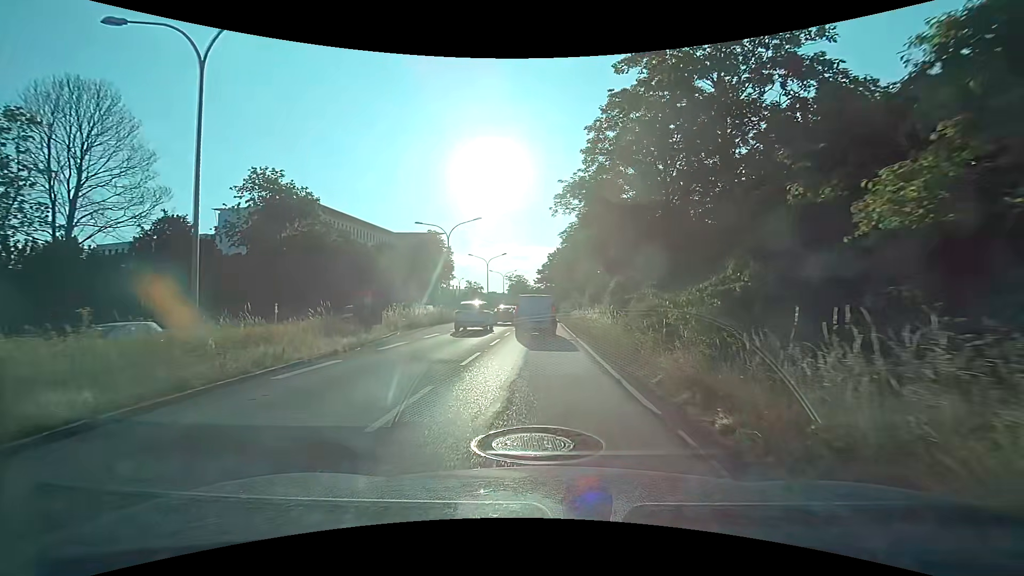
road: trunk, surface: asphalt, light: Day
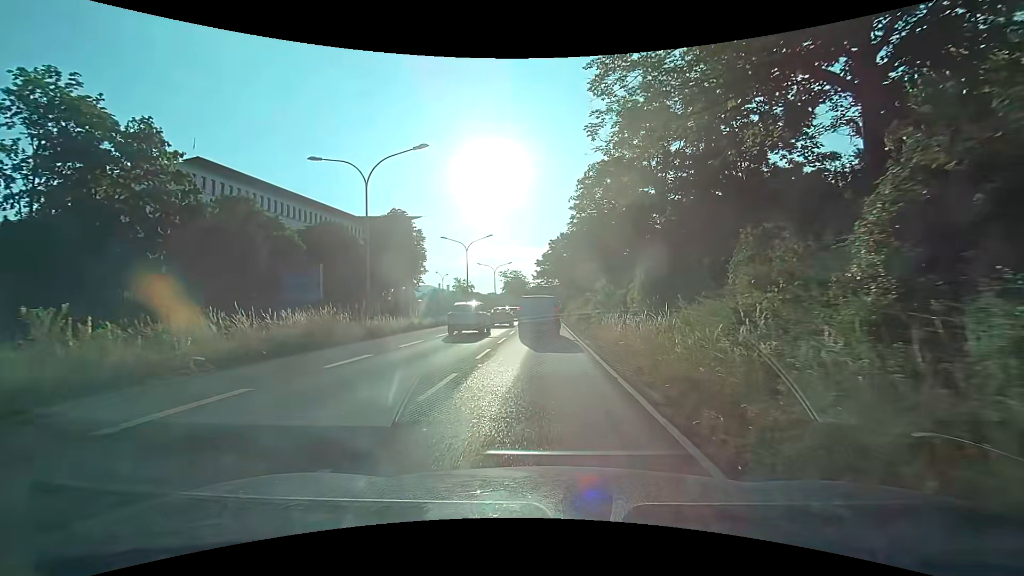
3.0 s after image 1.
(0.0, +22.3) m; -1°
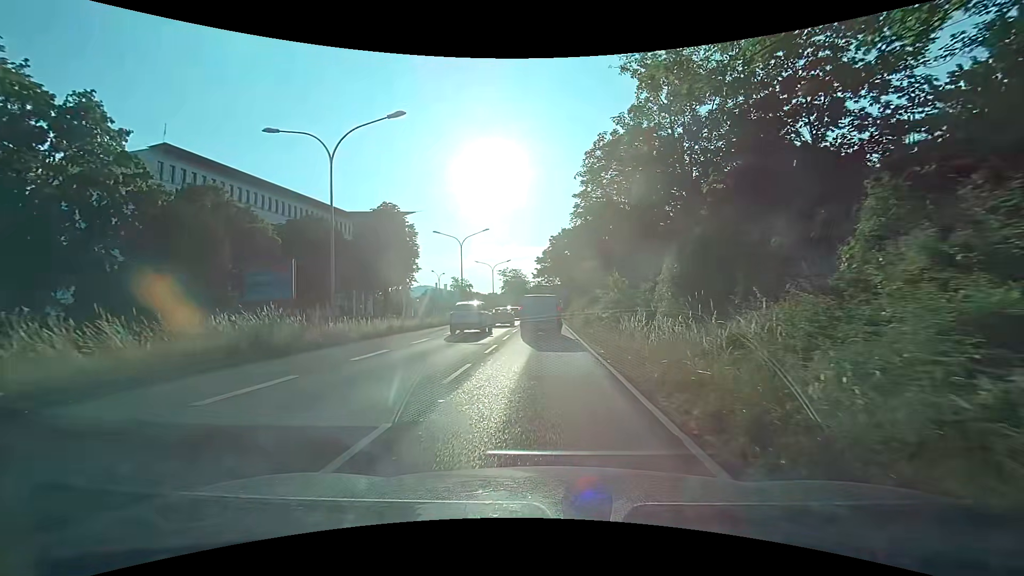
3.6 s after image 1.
(0.0, +4.5) m; 0°
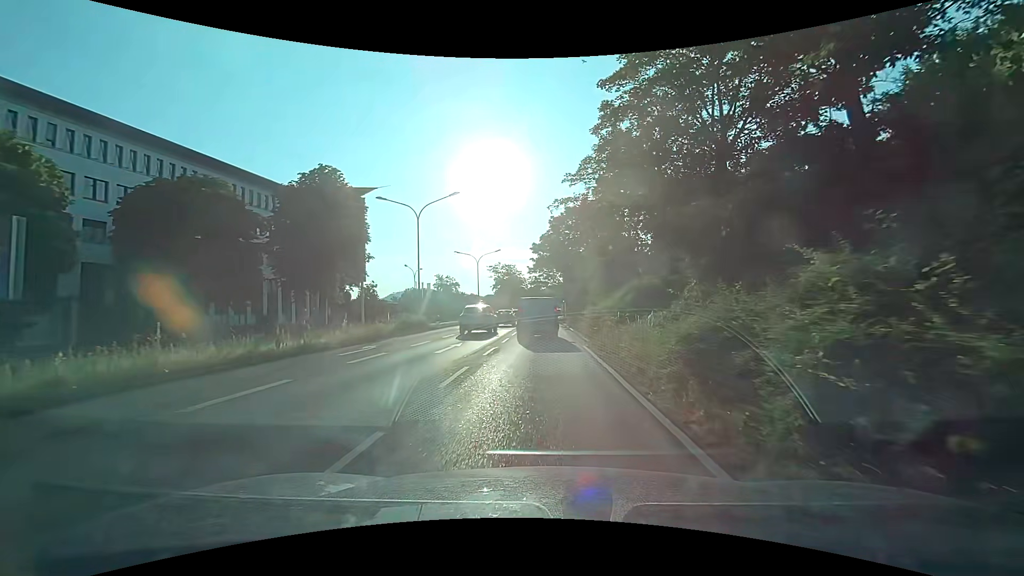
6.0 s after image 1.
(+0.2, +18.6) m; +1°
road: primary
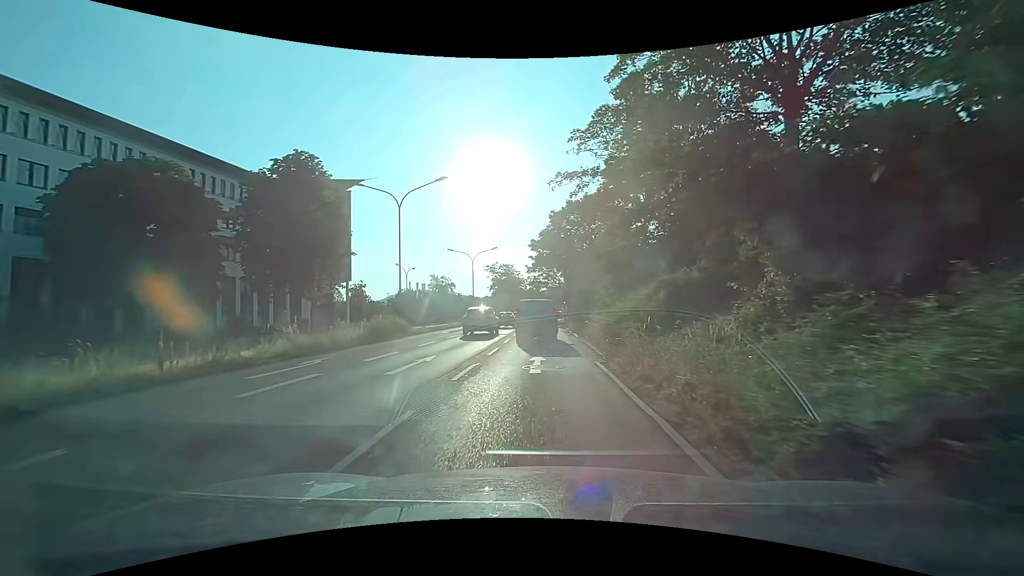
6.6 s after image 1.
(-0.1, +4.8) m; -1°
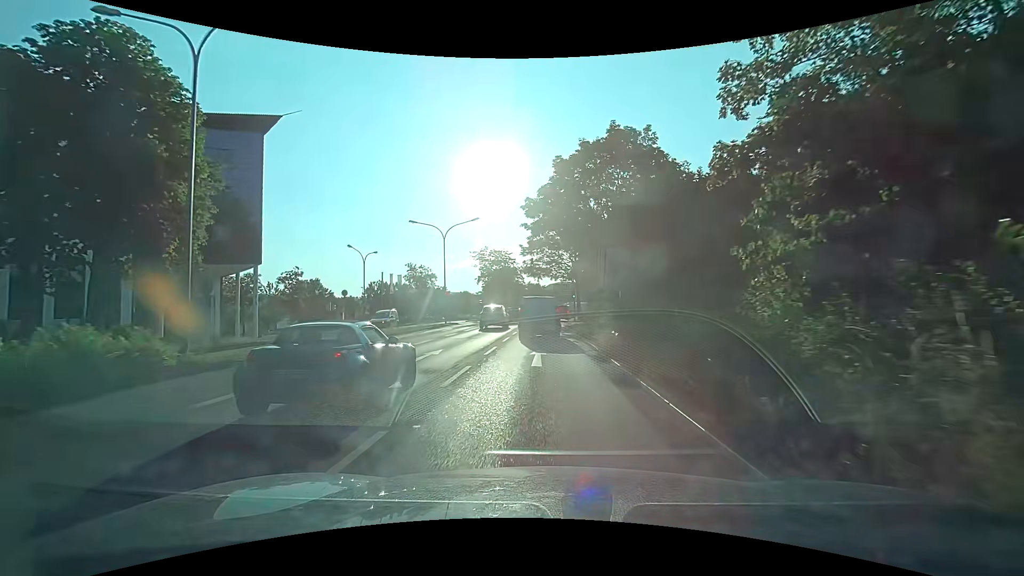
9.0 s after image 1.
(+0.1, +19.4) m; 0°
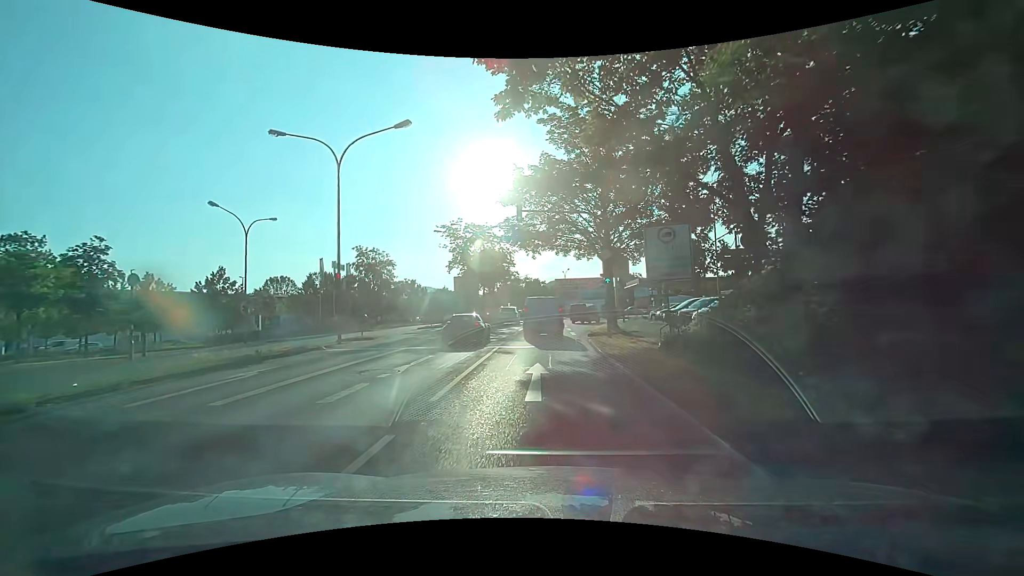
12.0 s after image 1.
(-0.2, +24.4) m; -1°
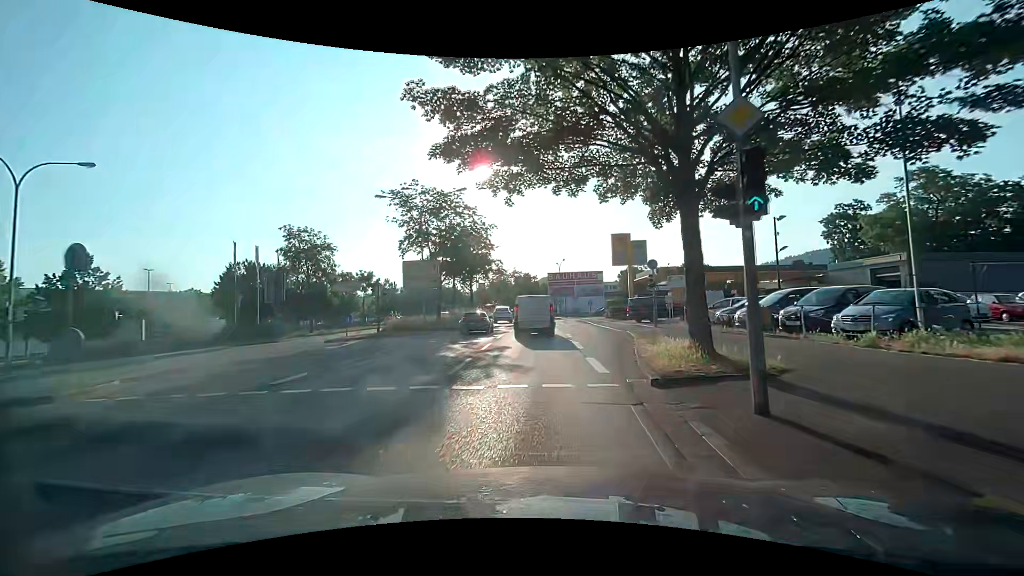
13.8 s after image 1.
(+0.2, +15.7) m; +1°
(0, +10) (+1, +20) (+2, +30) (+2, +40) (+2, +50) (+2, +60) (+4, +70) (+10, +78) (+17, +85) (+26, +88) m
